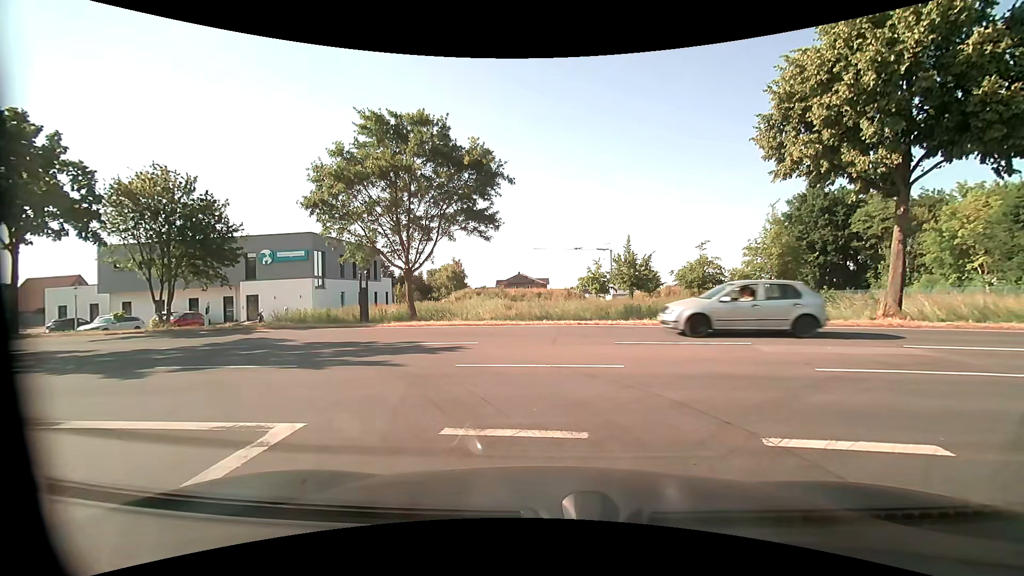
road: residential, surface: asphalt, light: Day
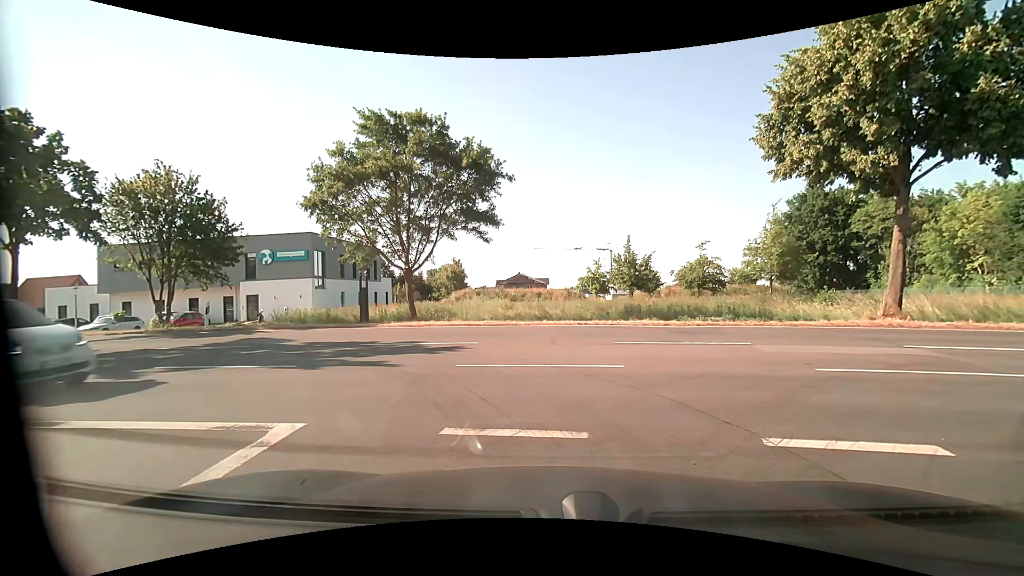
(0.0, 0.0) m; 0°
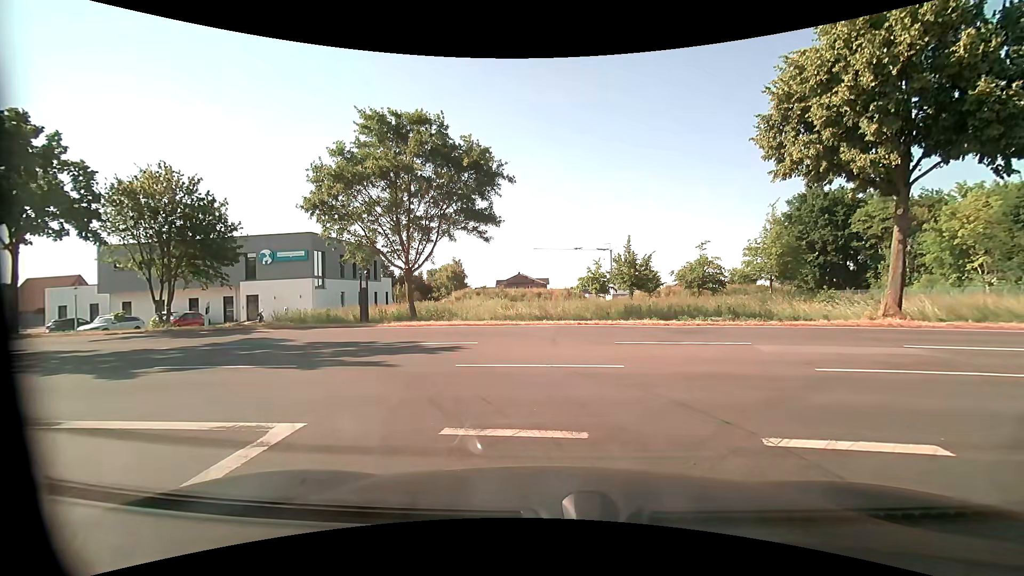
(0.0, 0.0) m; 0°
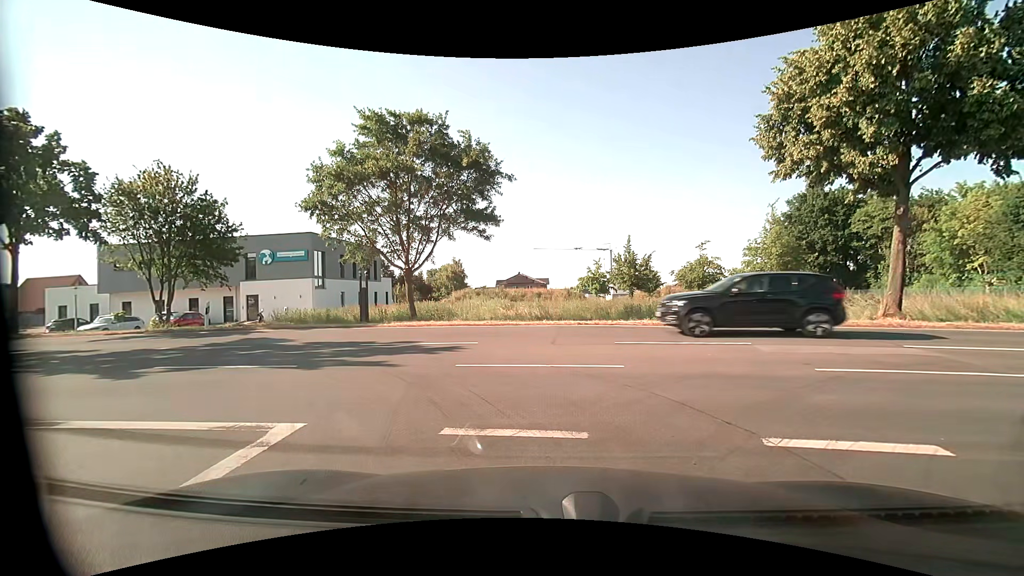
(0.0, 0.0) m; 0°
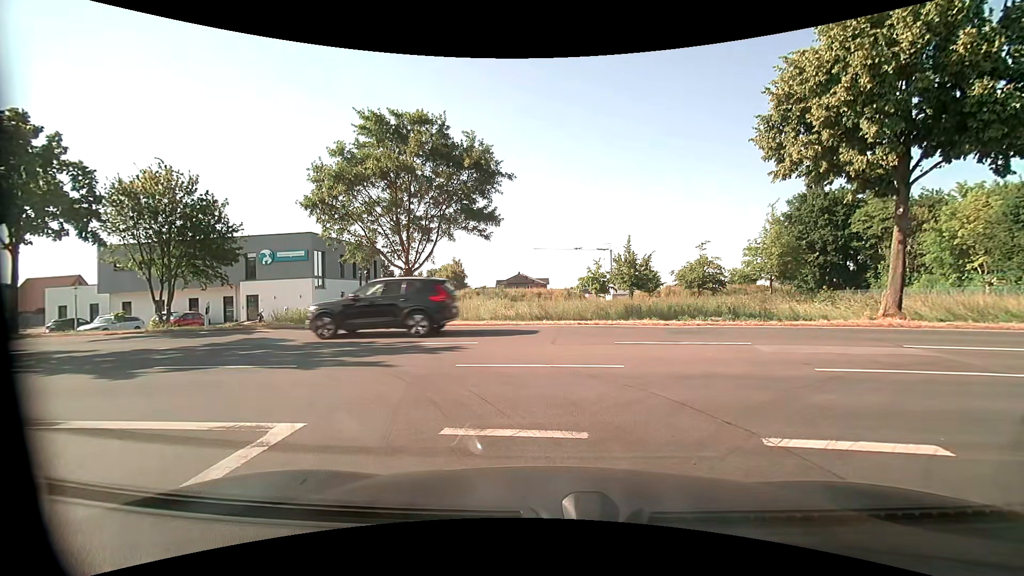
(0.0, 0.0) m; 0°
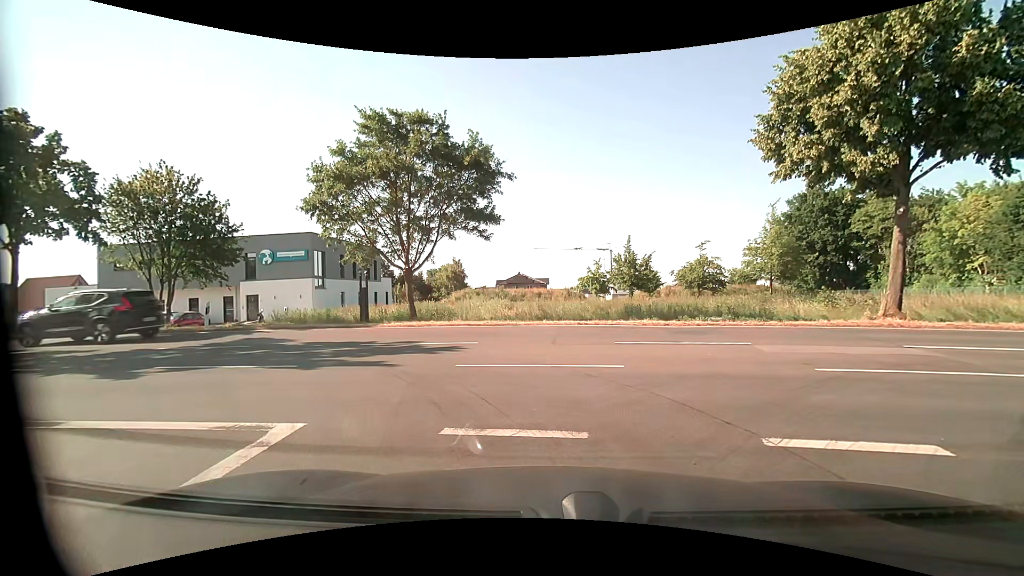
(0.0, 0.0) m; 0°
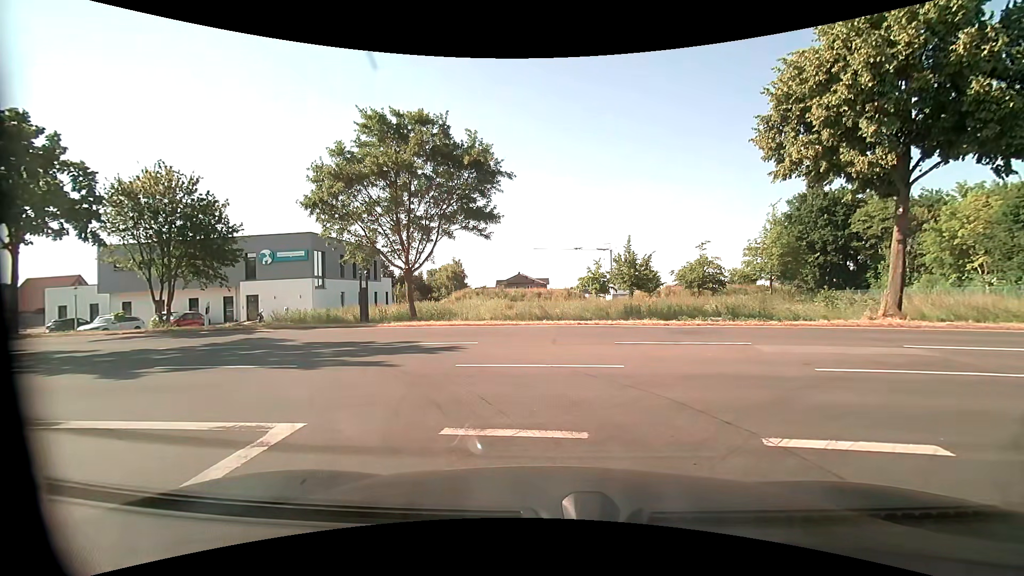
(0.0, 0.0) m; 0°
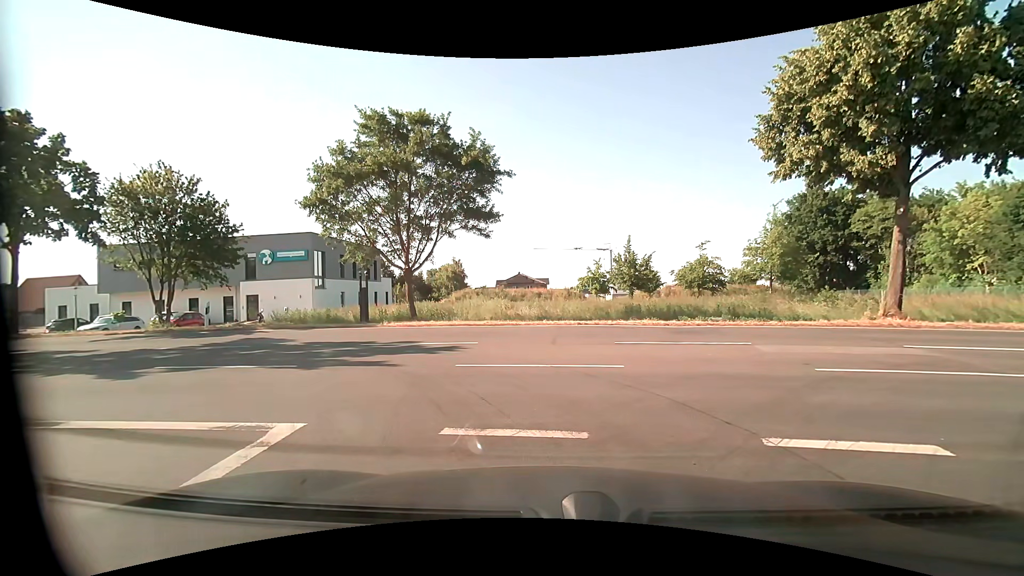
(0.0, 0.0) m; 0°
